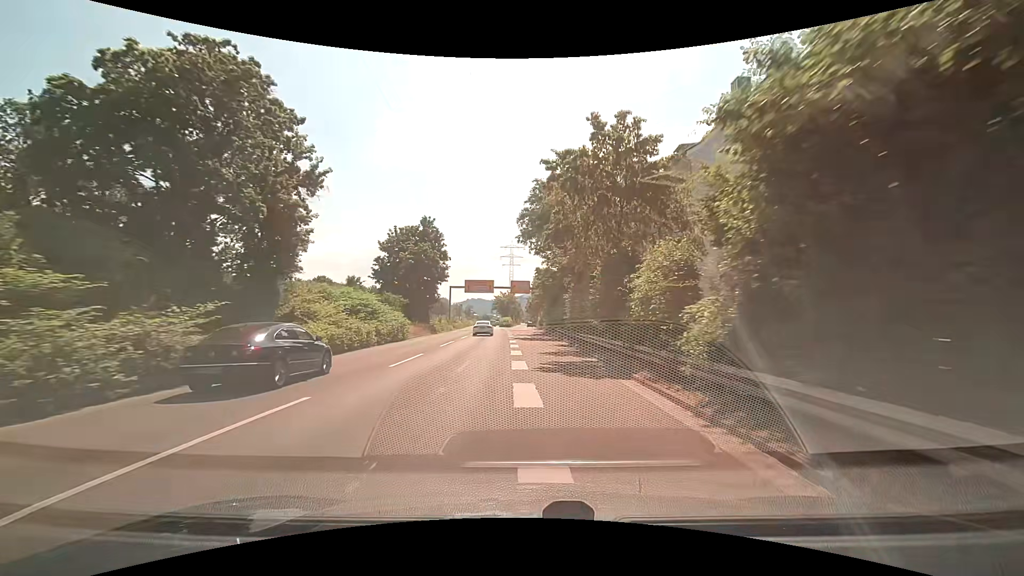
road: trunk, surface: asphalt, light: Day
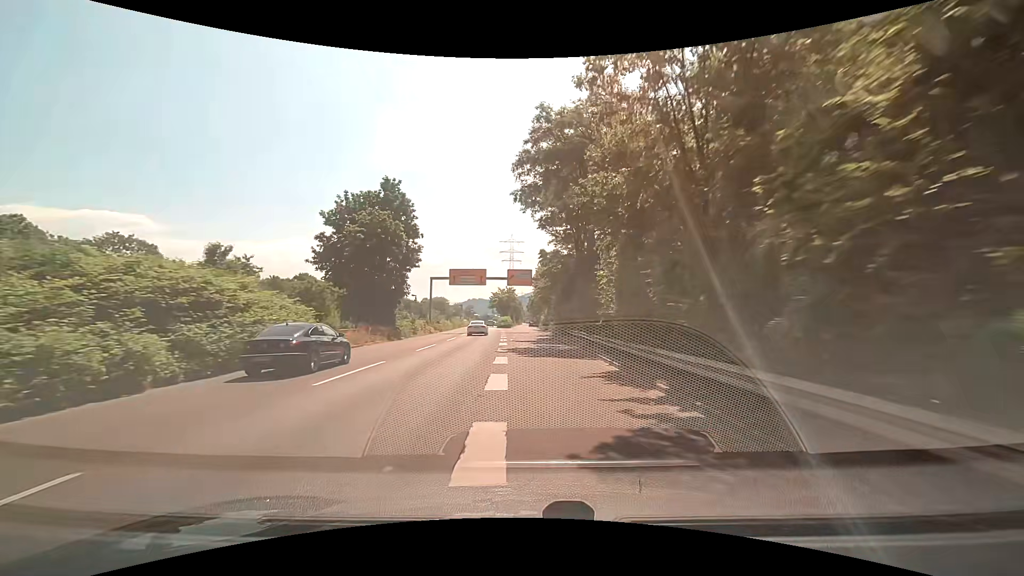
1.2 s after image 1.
(-0.1, +16.5) m; 0°
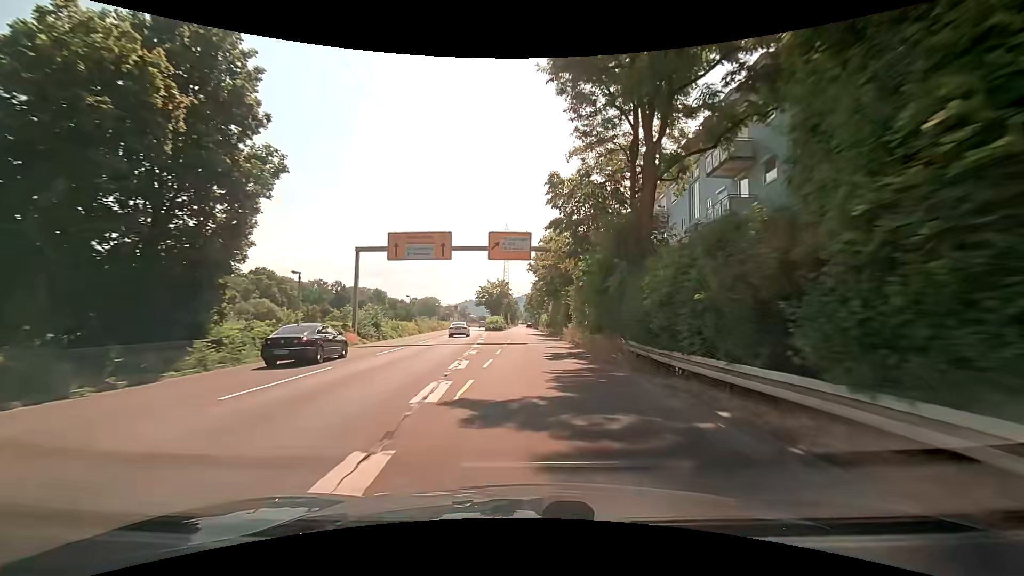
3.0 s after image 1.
(-0.1, +25.9) m; 0°
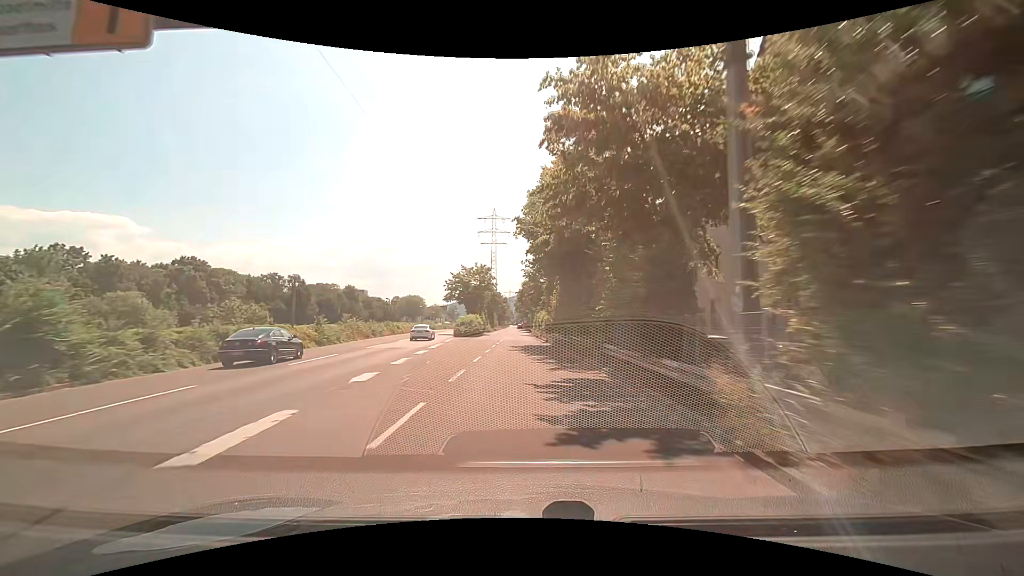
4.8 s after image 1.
(+0.4, +27.6) m; +1°
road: trunk_link
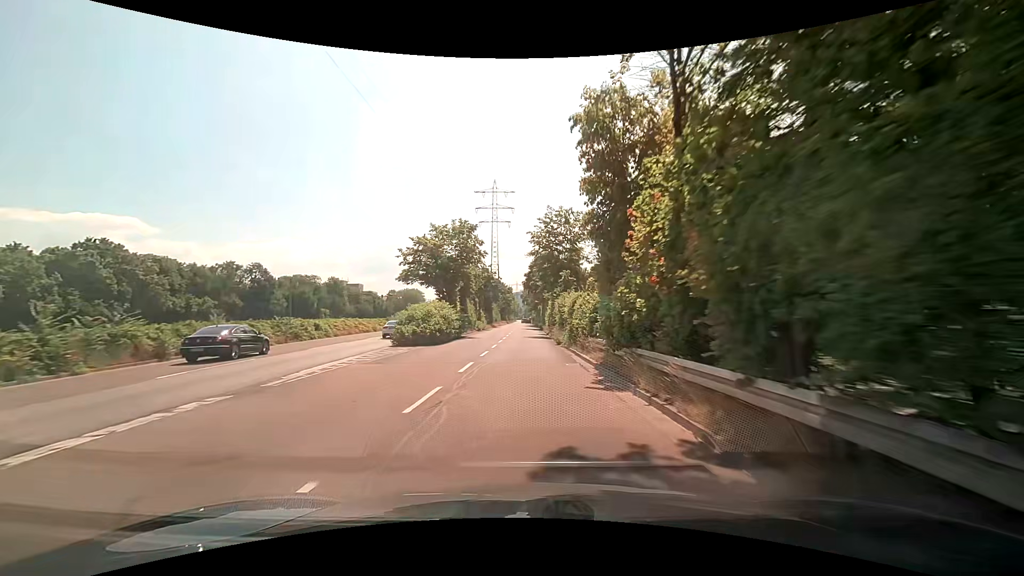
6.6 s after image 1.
(-0.3, +28.4) m; -1°
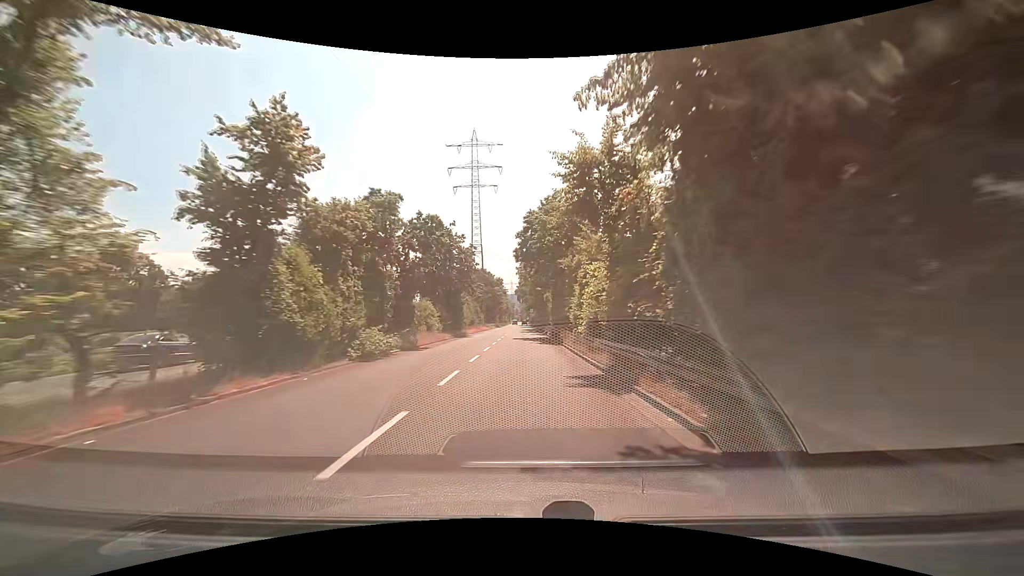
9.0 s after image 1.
(0.0, +39.2) m; +1°
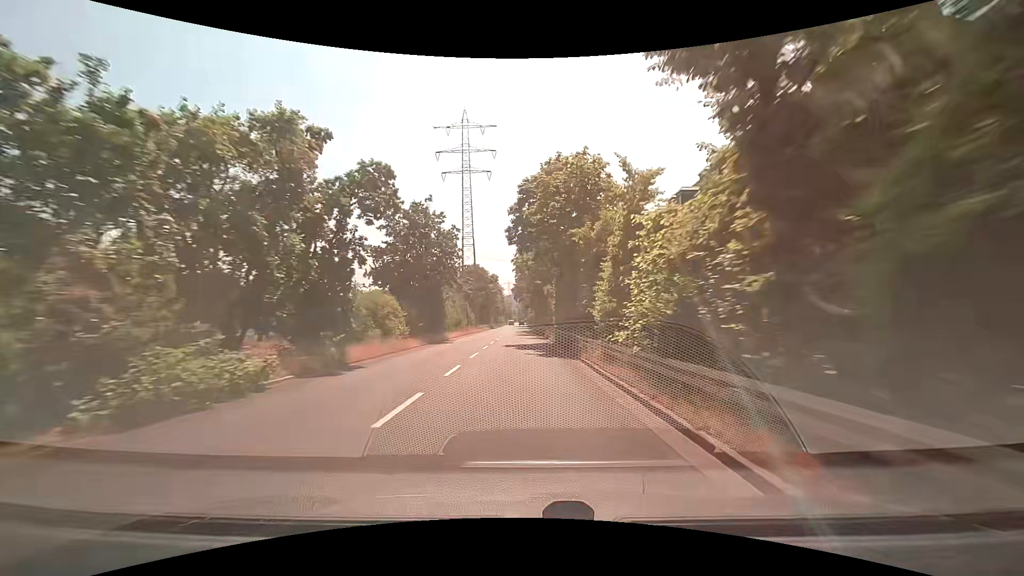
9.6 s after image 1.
(0.0, +10.0) m; 0°
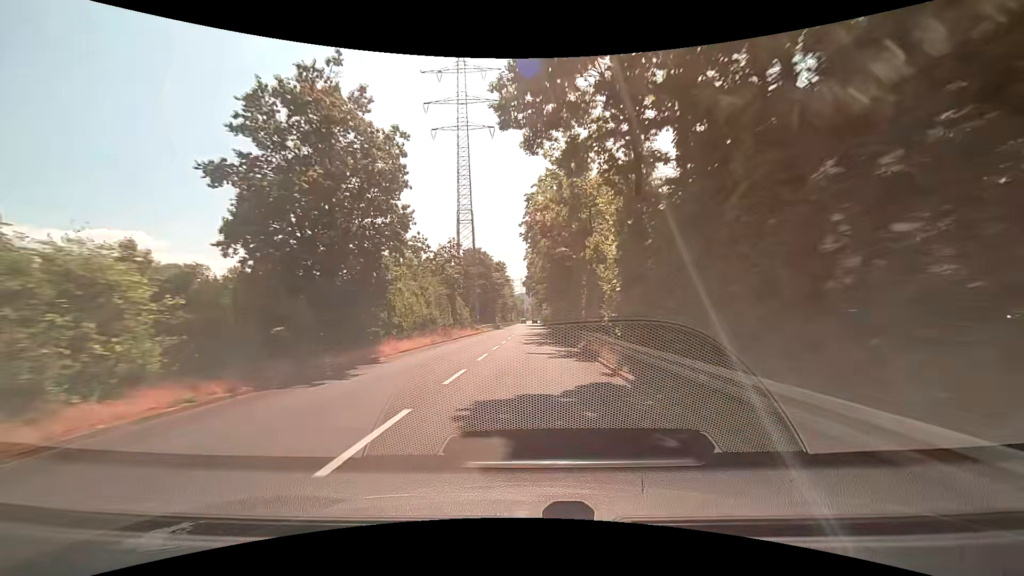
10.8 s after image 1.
(-0.1, +20.1) m; -1°
(0, +10) (0, +20) (0, +30) (0, +40) (+1, +50) (+1, +60) (+1, +70) (+1, +80) (+1, +90) (0, +100) m
